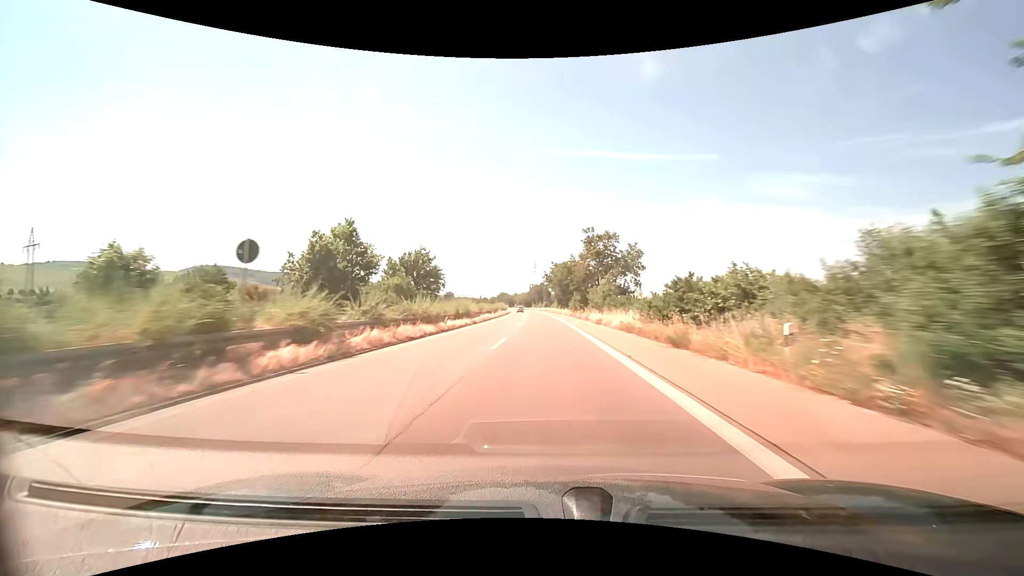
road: trunk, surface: asphalt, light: Day
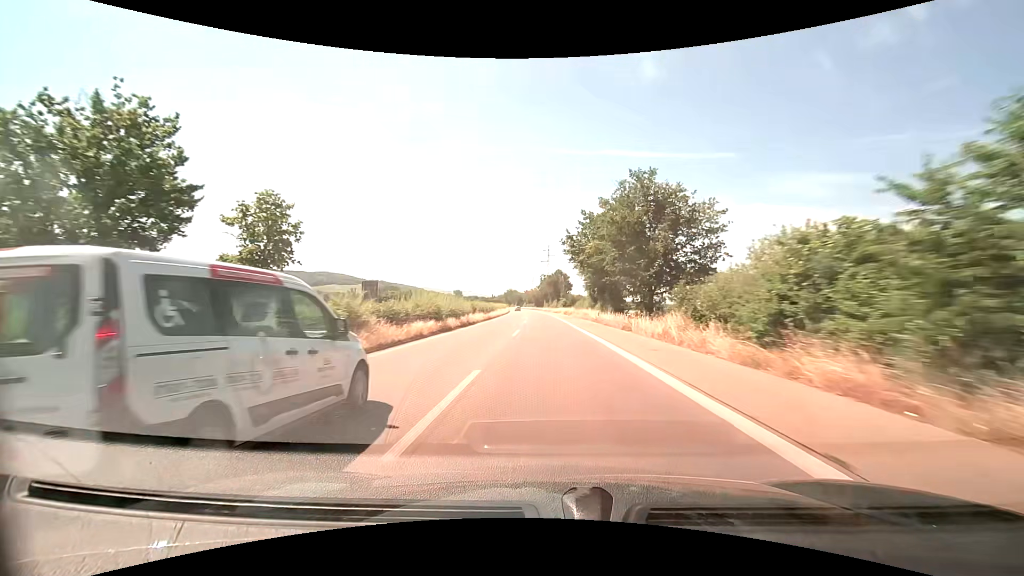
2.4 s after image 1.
(-0.7, +65.3) m; -1°
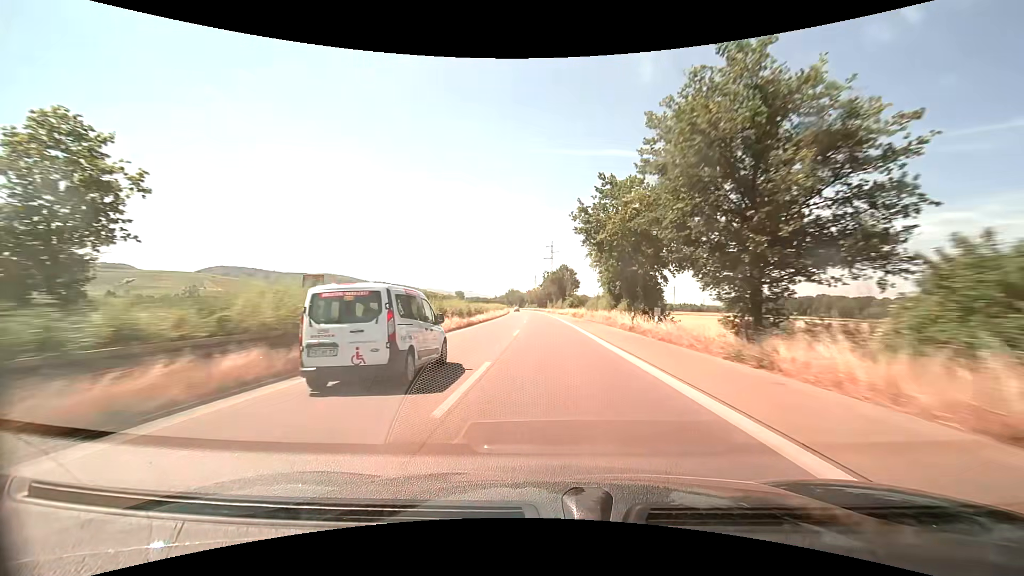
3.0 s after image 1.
(-0.1, +16.3) m; 0°
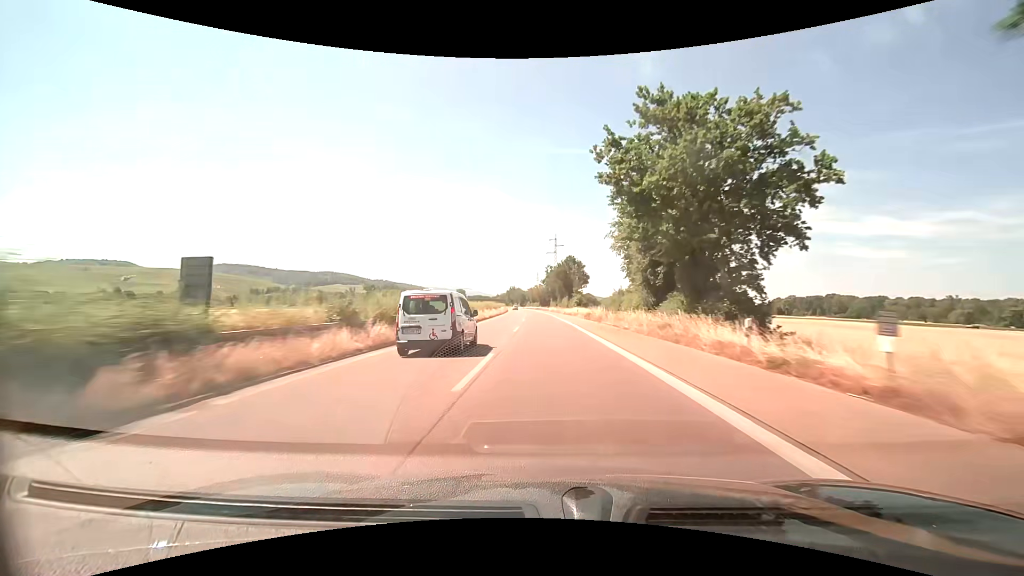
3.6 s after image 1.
(-0.1, +16.3) m; 0°
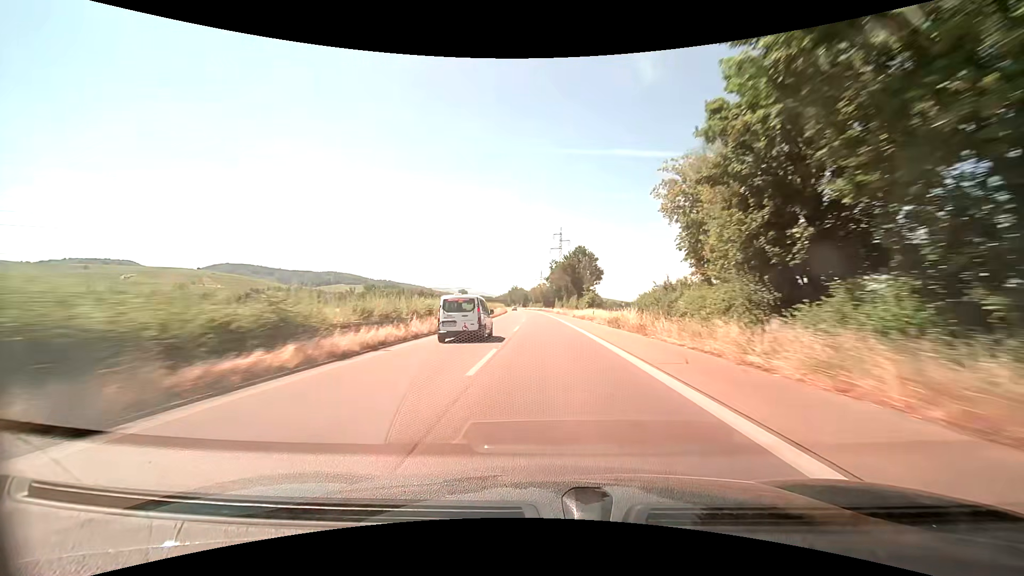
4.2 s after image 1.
(0.0, +16.3) m; 0°
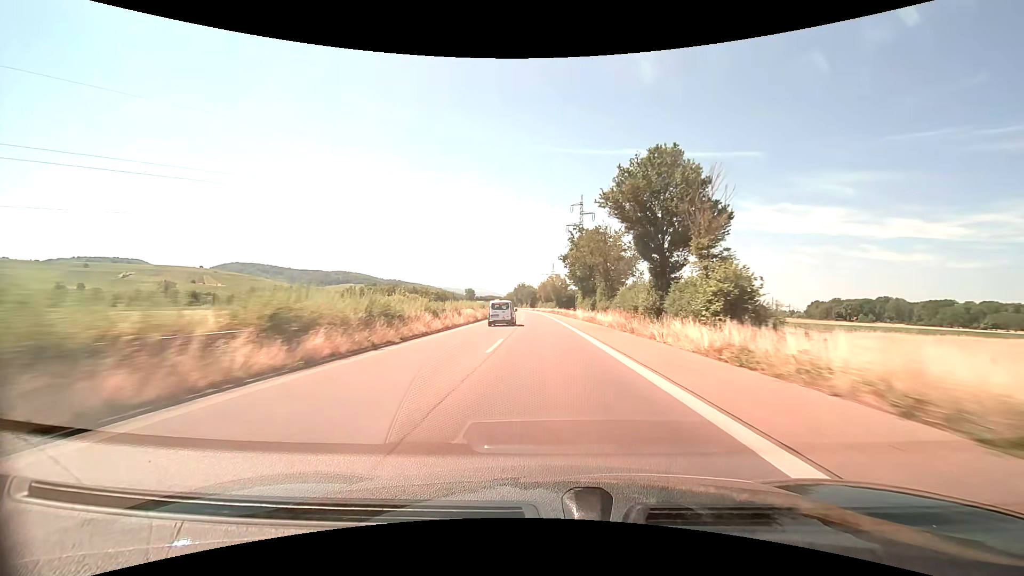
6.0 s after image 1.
(-0.6, +49.0) m; -1°
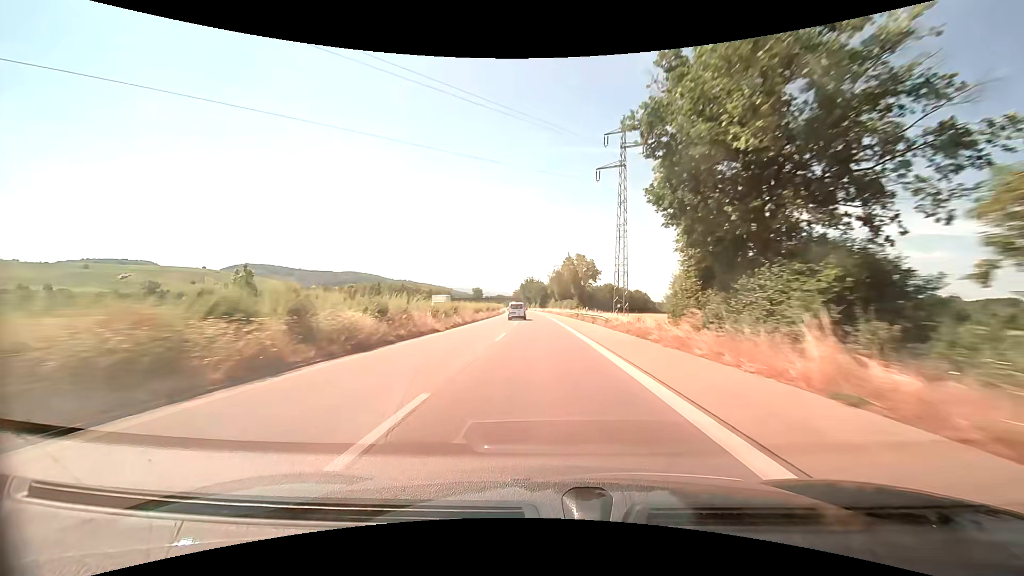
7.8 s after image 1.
(-0.5, +49.0) m; -1°
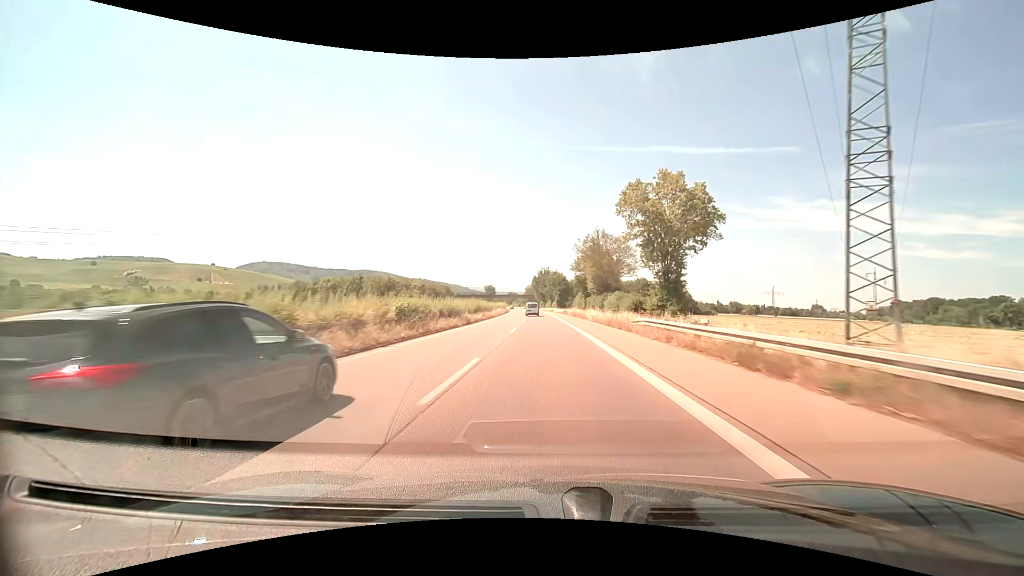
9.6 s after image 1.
(-0.8, +49.0) m; -2°
(0, +10) (0, +20) (0, +30) (0, +40) (-1, +50) (-1, +60) (-1, +70) (-2, +80) (-3, +90) (-3, +100) m
